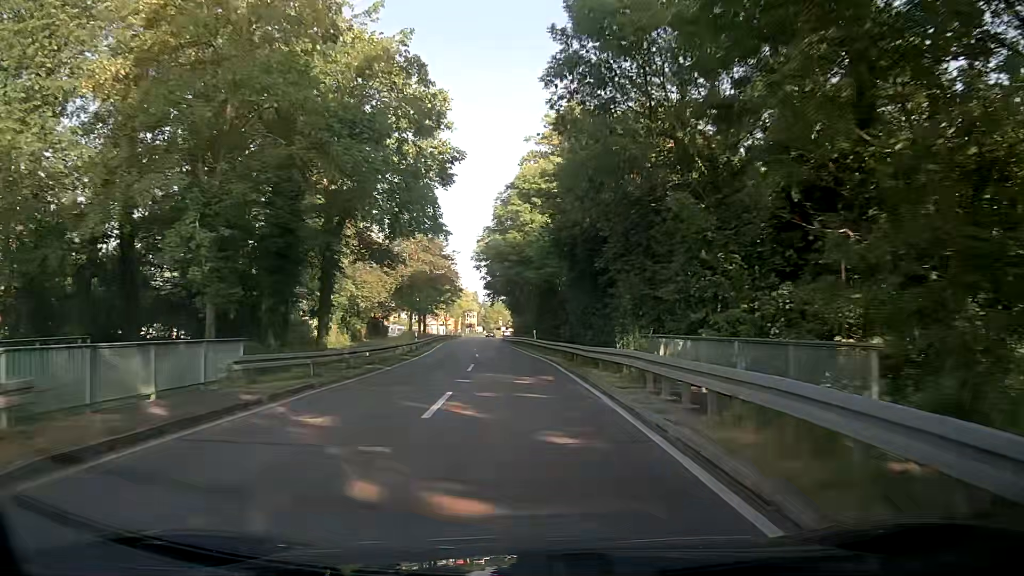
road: secondary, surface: asphalt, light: Day
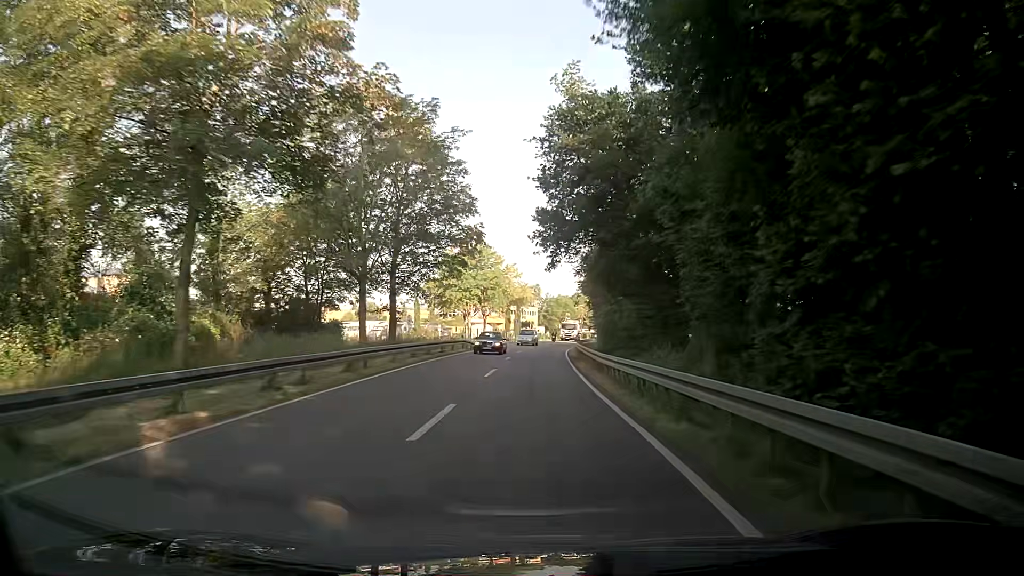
(-3.0, +50.2) m; -6°
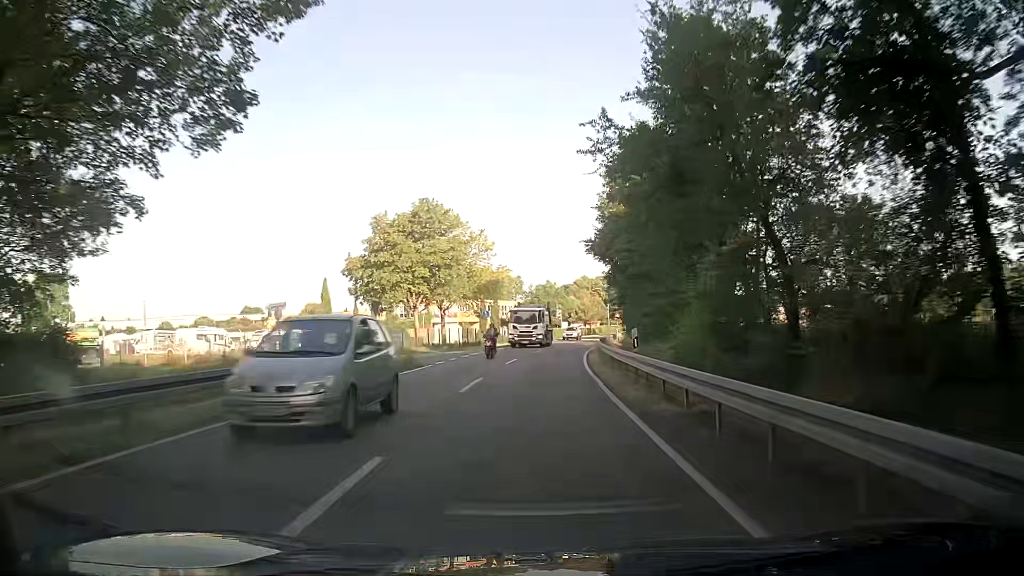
(+0.3, +29.4) m; +2°
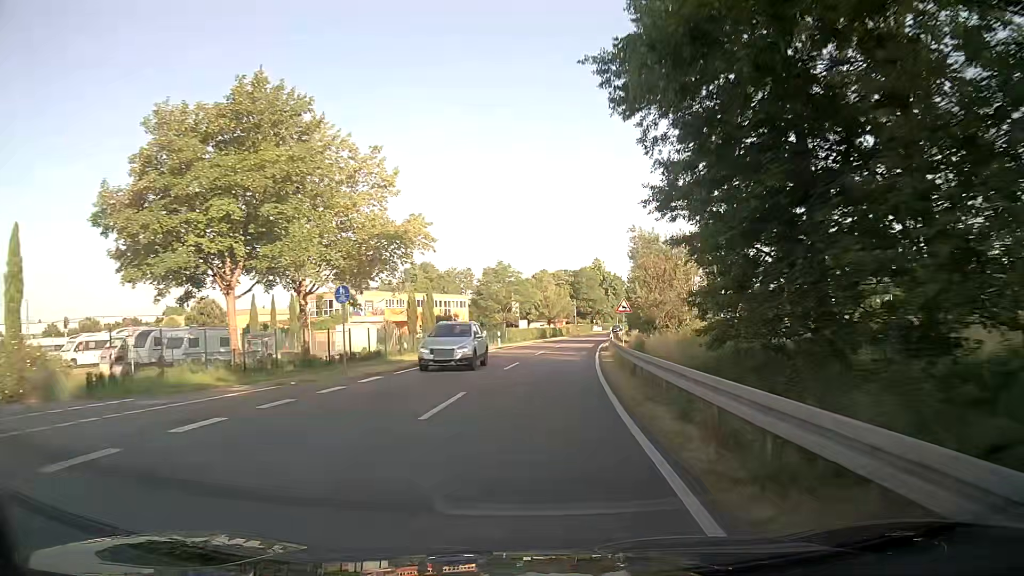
(+0.8, +28.8) m; +3°
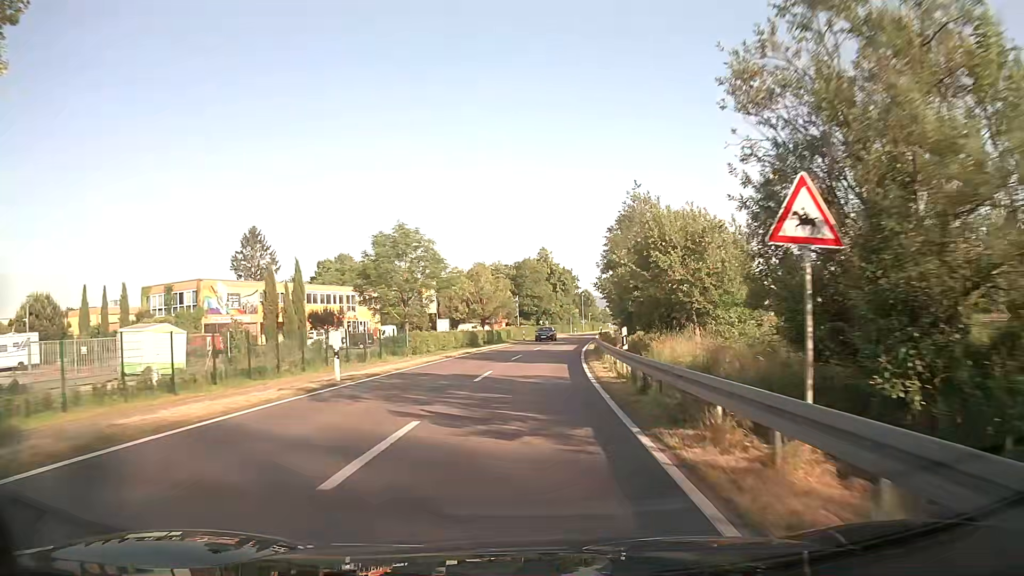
(+1.3, +28.2) m; +5°
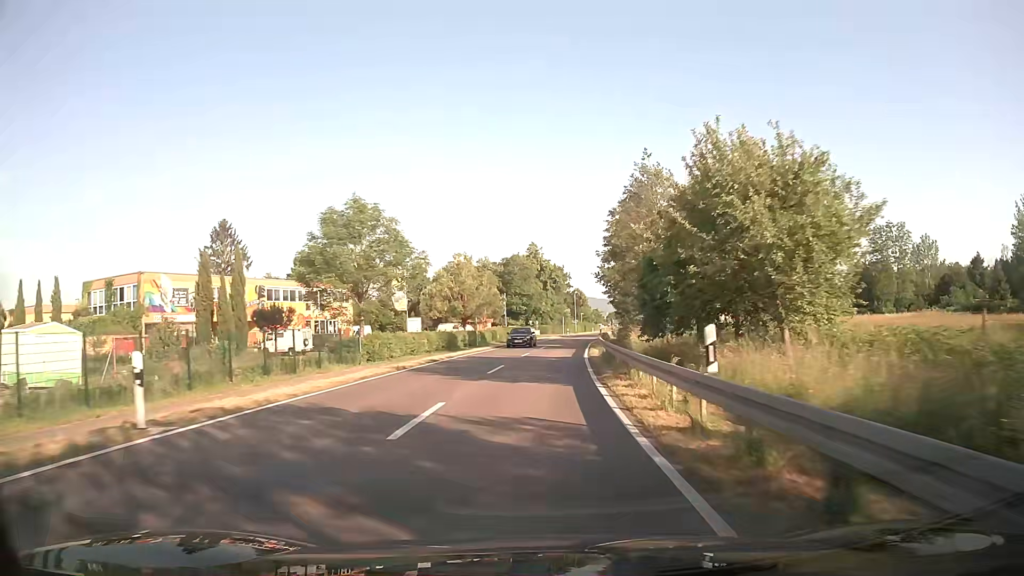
(+0.1, +9.4) m; +1°
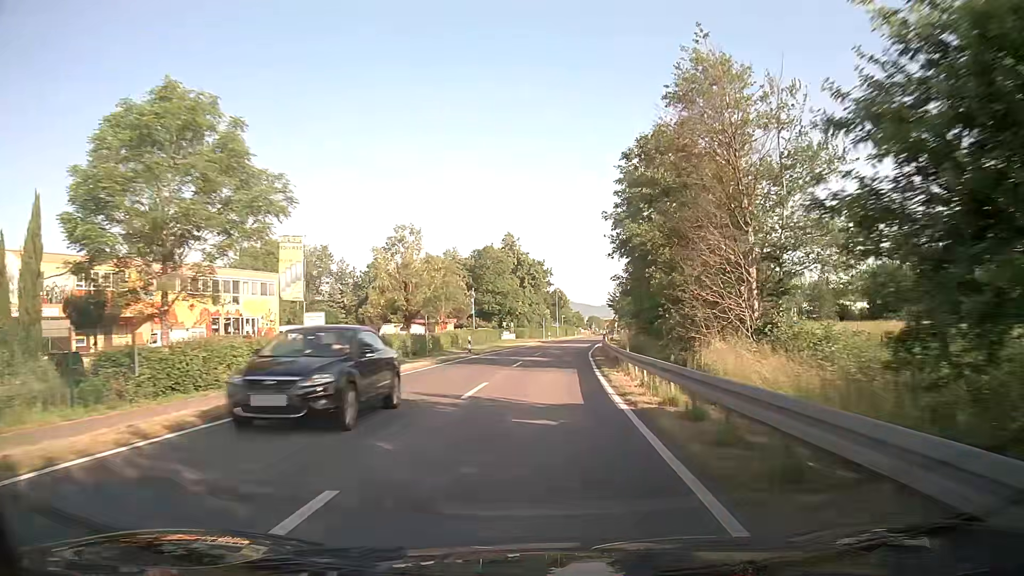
(+0.4, +18.8) m; +2°
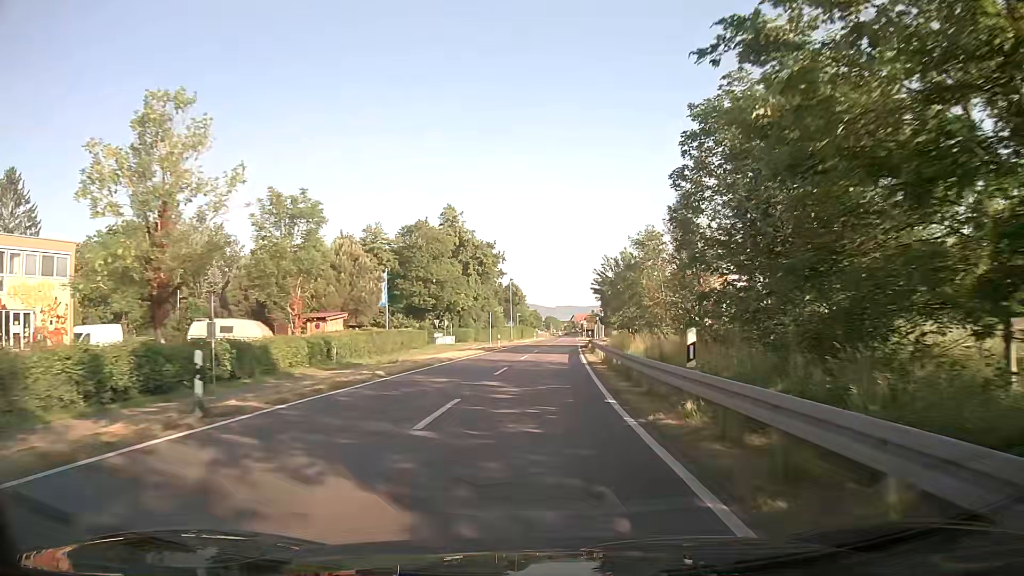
(+0.9, +28.2) m; +4°
(0, +10) (0, +20) (+1, +30) (+1, +40) (+2, +50) (+3, +60) (+3, +70) (+4, +80) (+5, +90) (+5, +100) m
